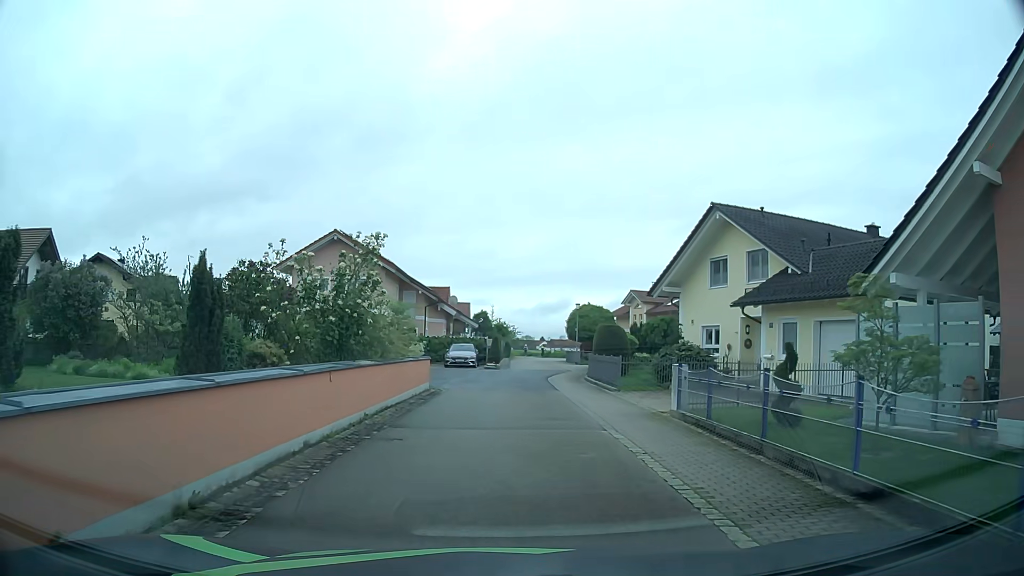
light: Day
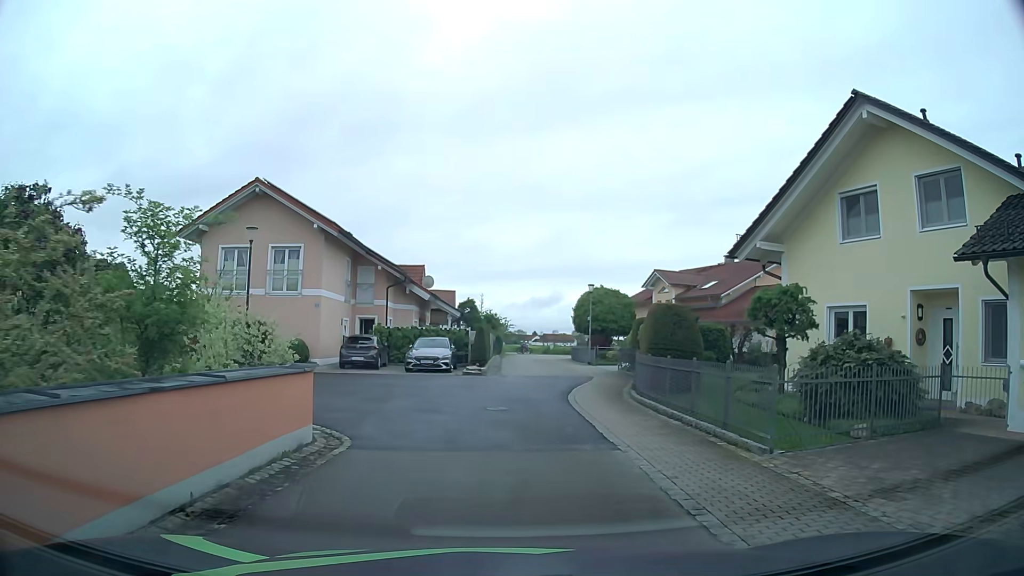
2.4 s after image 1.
(0.0, +12.5) m; 0°
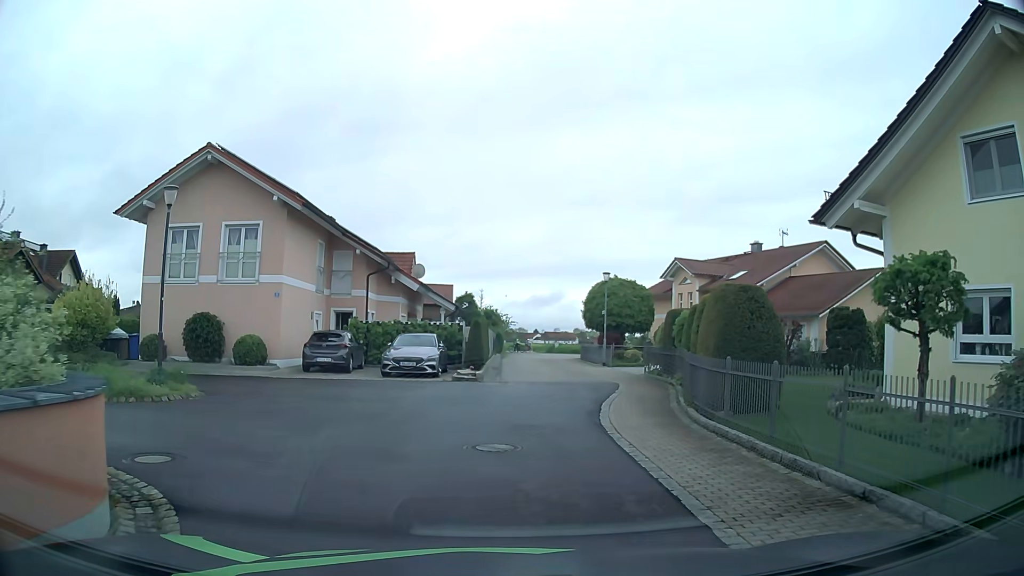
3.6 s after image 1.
(0.0, +5.5) m; +1°
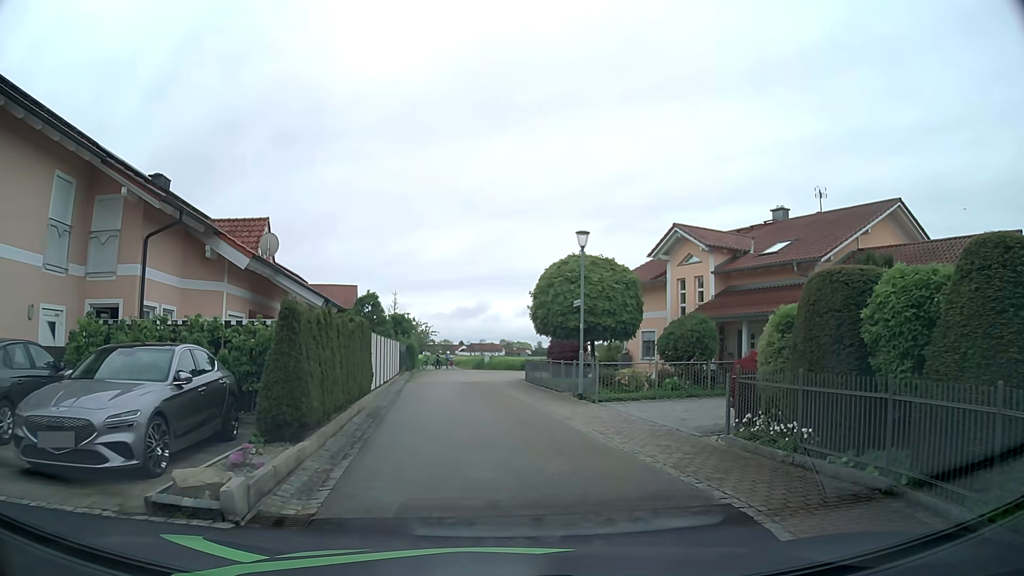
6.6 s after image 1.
(+0.5, +15.1) m; +6°
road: residential
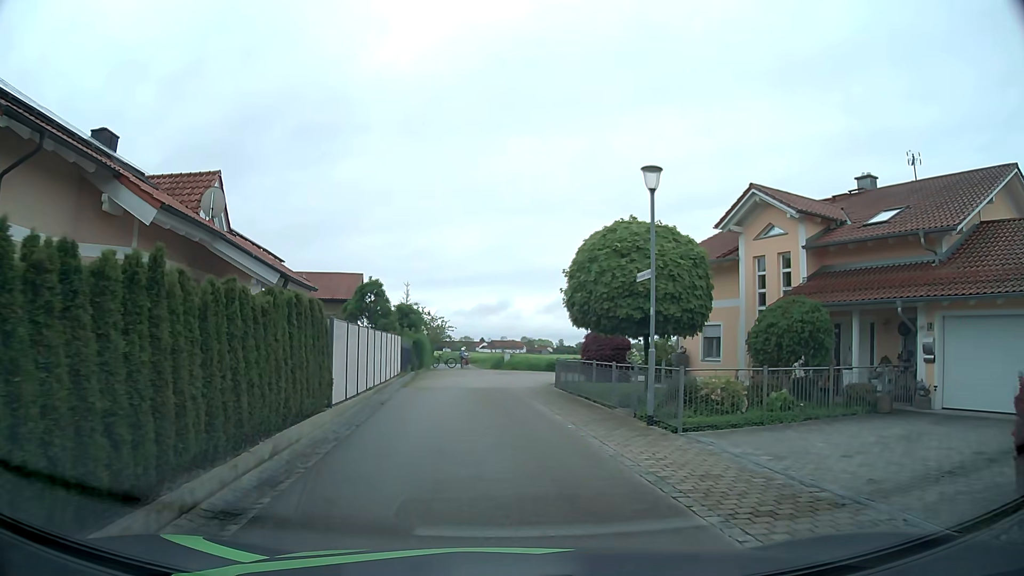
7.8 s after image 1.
(-0.1, +6.6) m; -3°
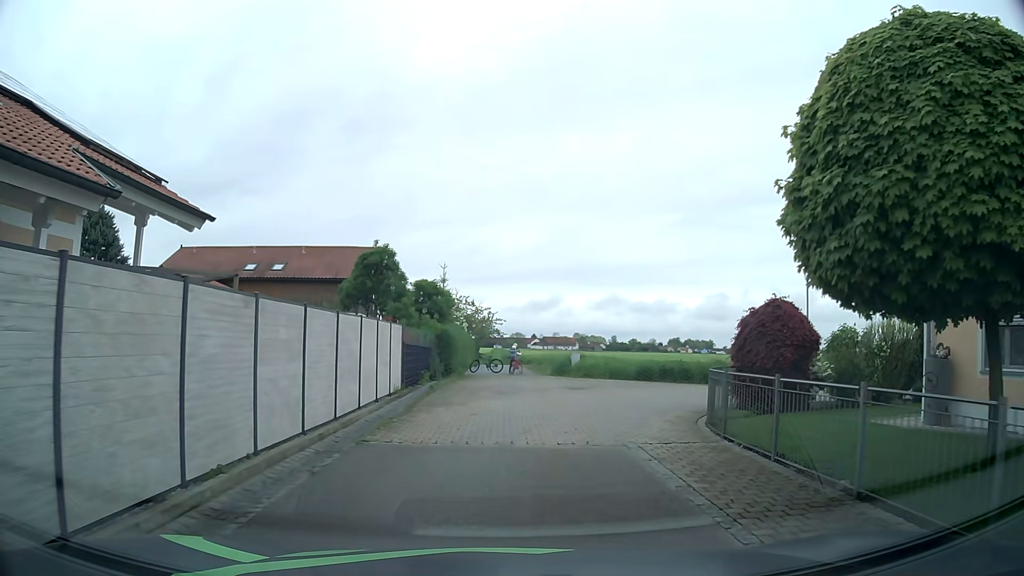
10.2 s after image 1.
(-0.5, +13.3) m; -4°
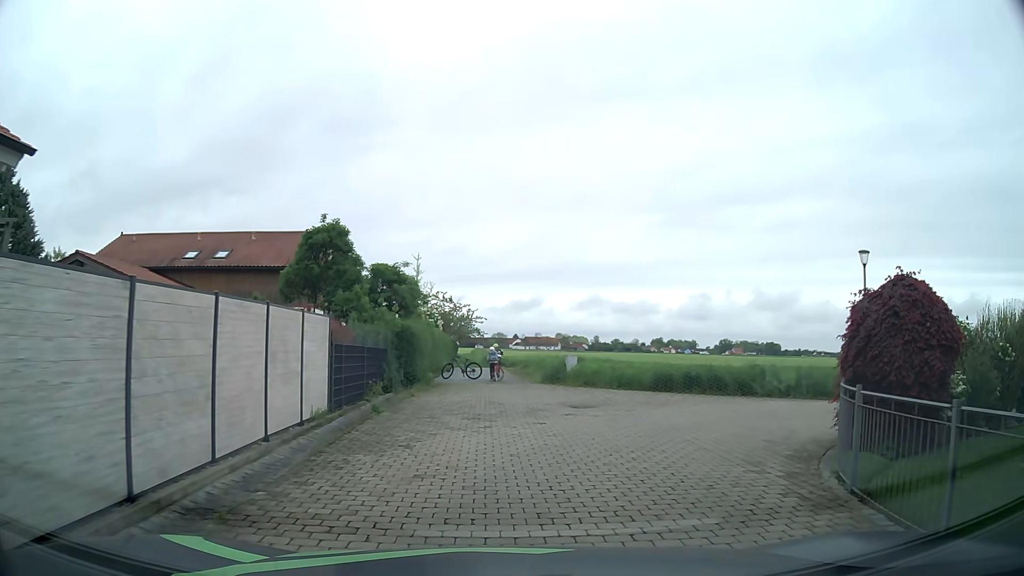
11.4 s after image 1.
(0.0, +5.9) m; +2°
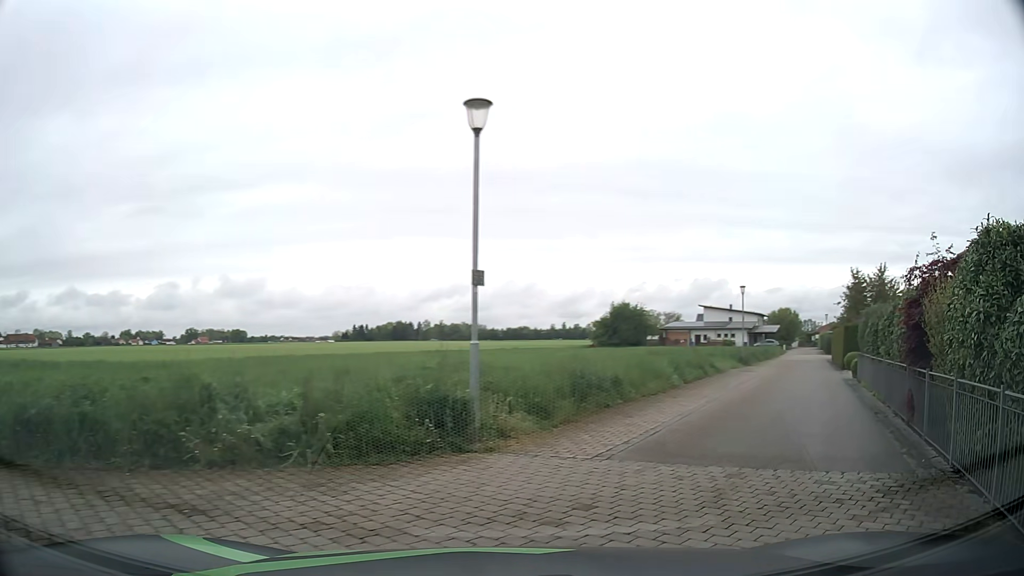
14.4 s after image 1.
(+3.6, +12.5) m; +44°
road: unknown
(+3, +9) (+8, +18) (+13, +27) (+18, +36) (+22, +45) (+27, +53) (+31, +62) (+36, +71) (+40, +80) (+45, +89) m
